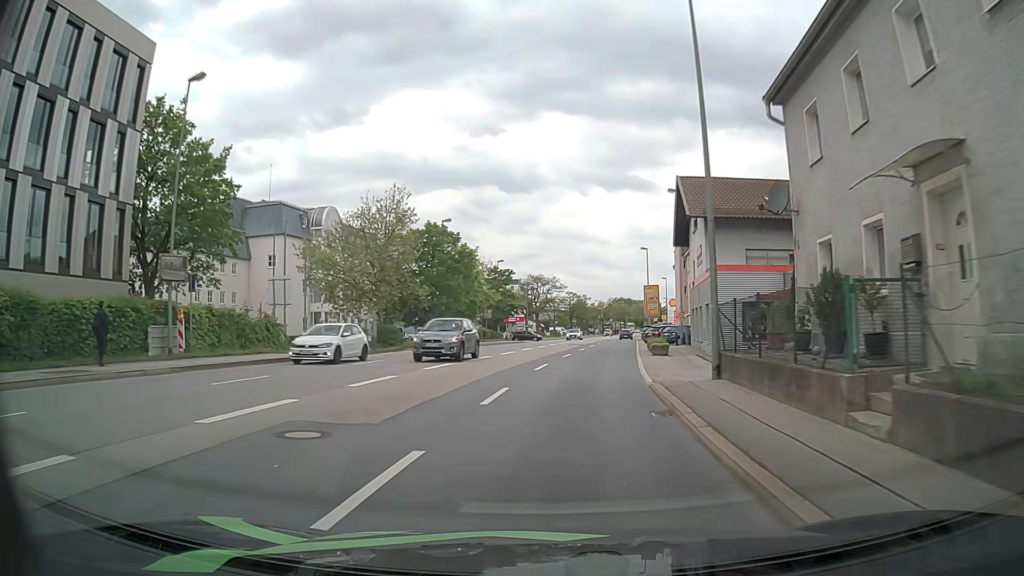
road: primary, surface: asphalt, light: Day
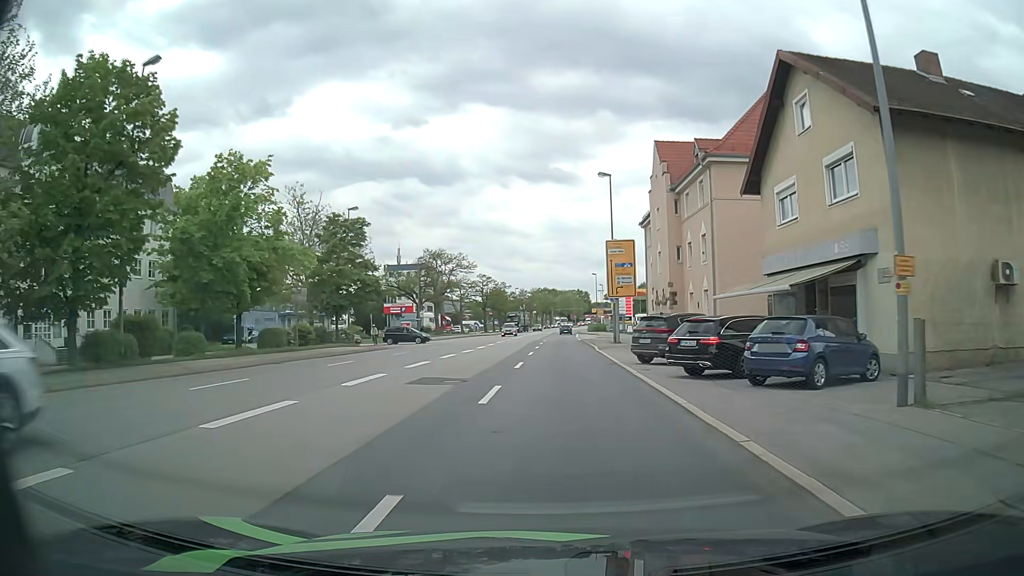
(+3.0, +35.7) m; +8°
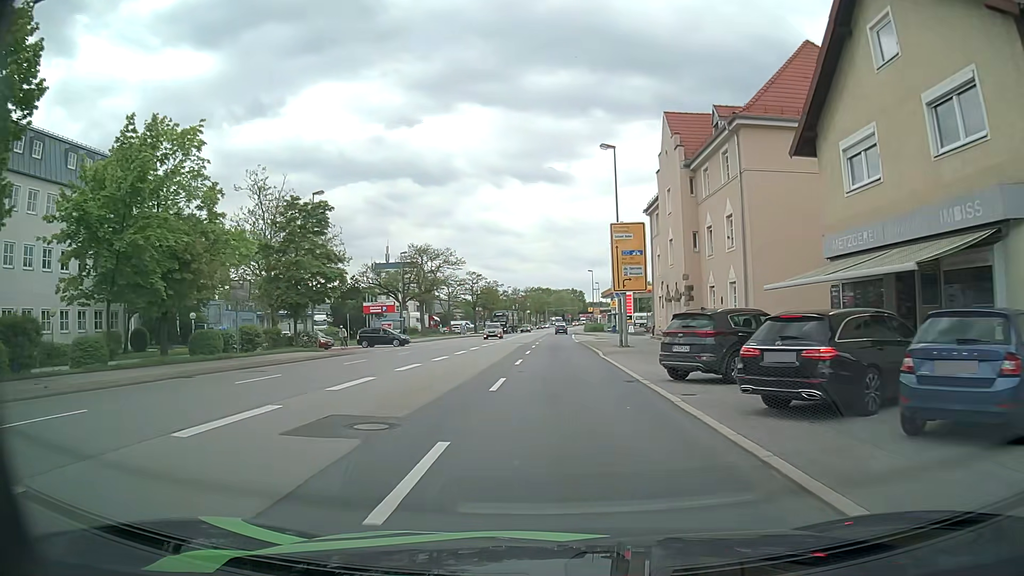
(0.0, +6.6) m; -1°
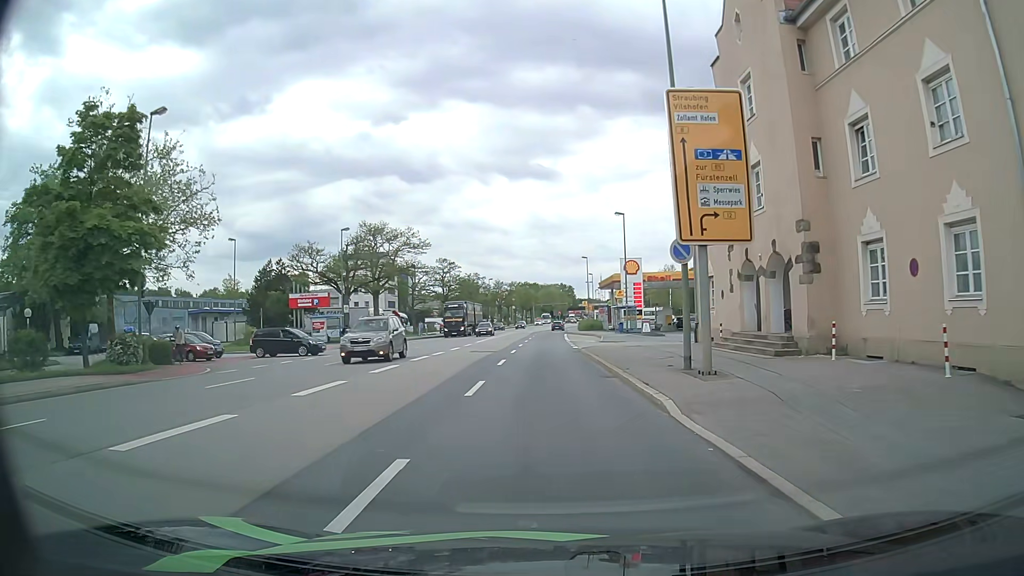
(+0.5, +18.7) m; +2°
(0, +10) (0, +20) (0, +30) (0, +40) (0, +50) (0, +60) (0, +70) (0, +80) (+1, +90) (+2, +100) m
